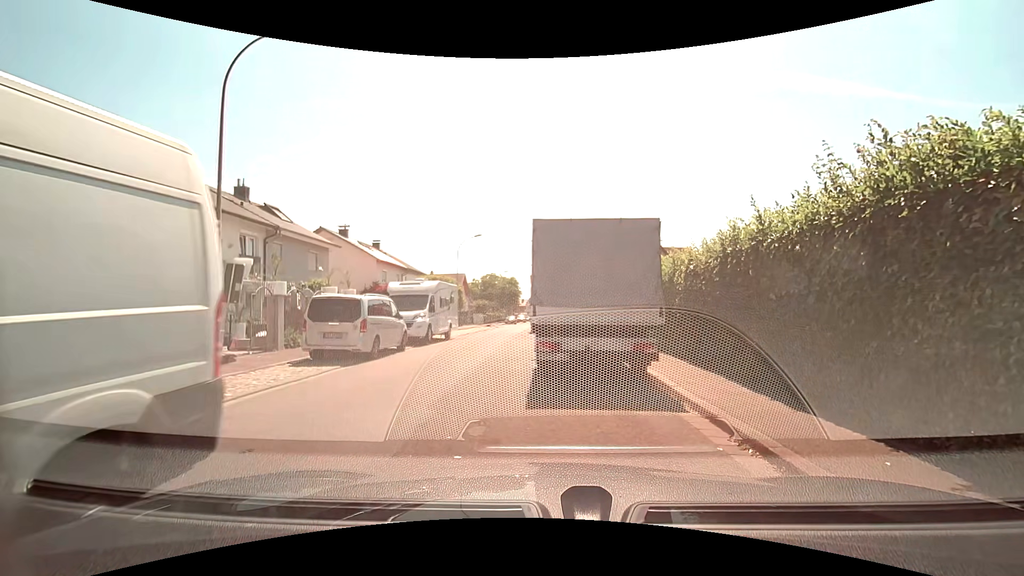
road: residential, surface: asphalt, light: Day
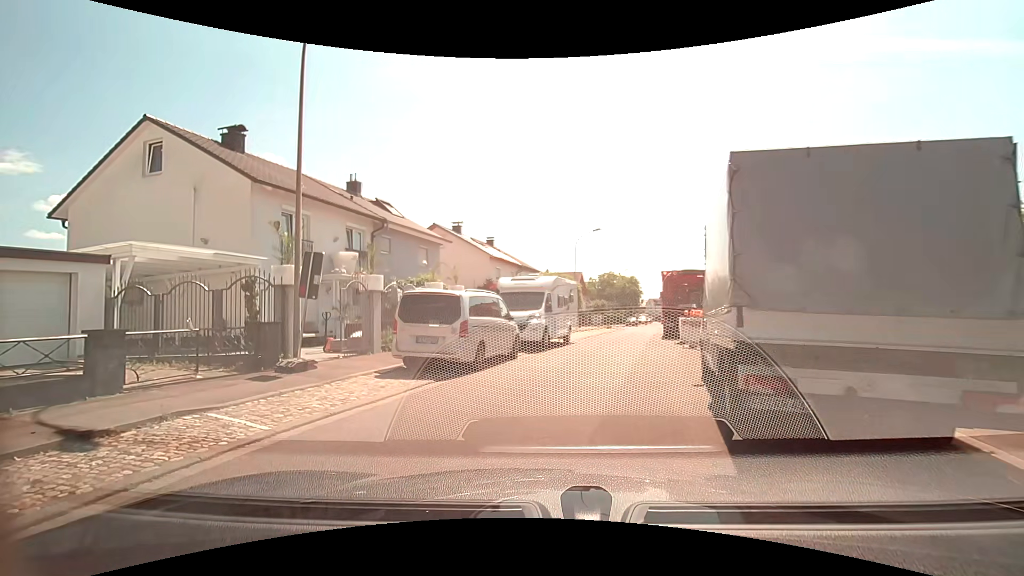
(-0.5, +3.4) m; -15°
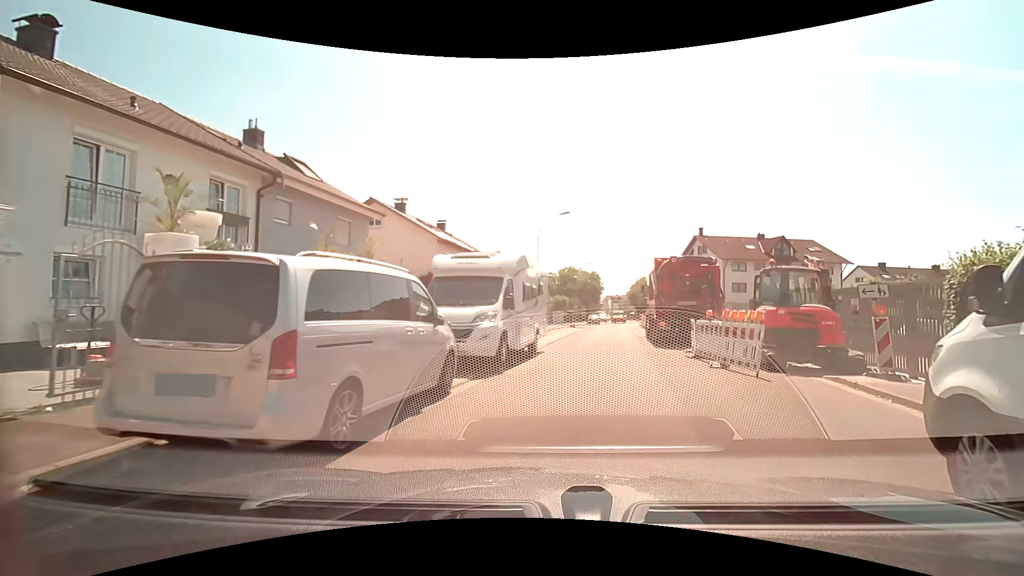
(-0.1, +7.0) m; +7°
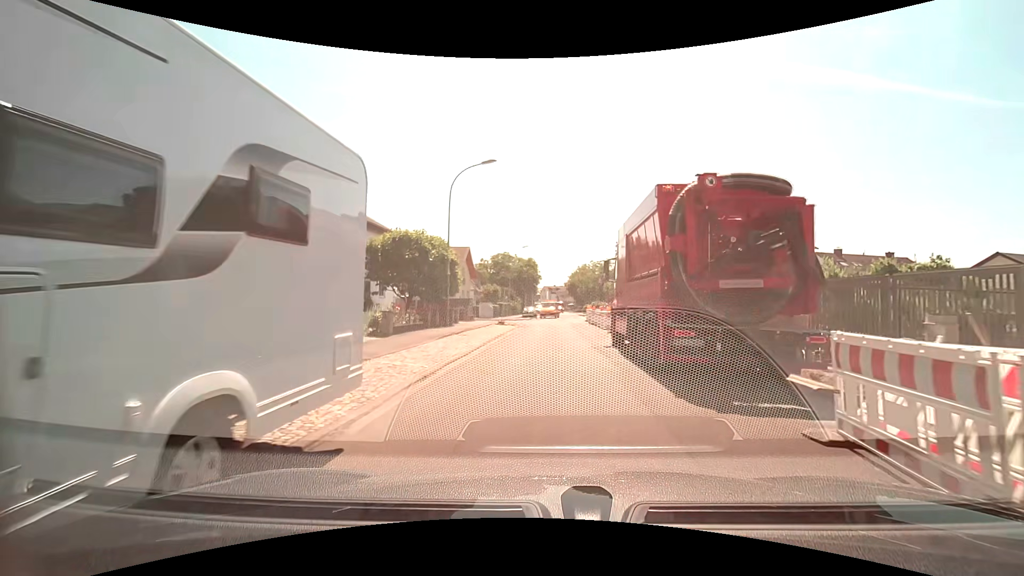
(+0.8, +12.3) m; +6°
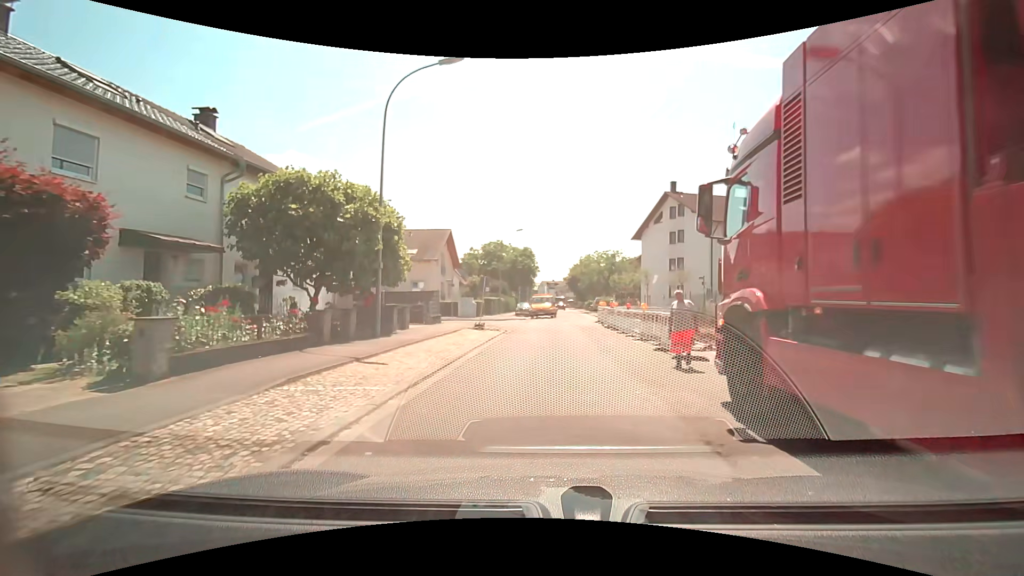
(-0.1, +11.1) m; +1°
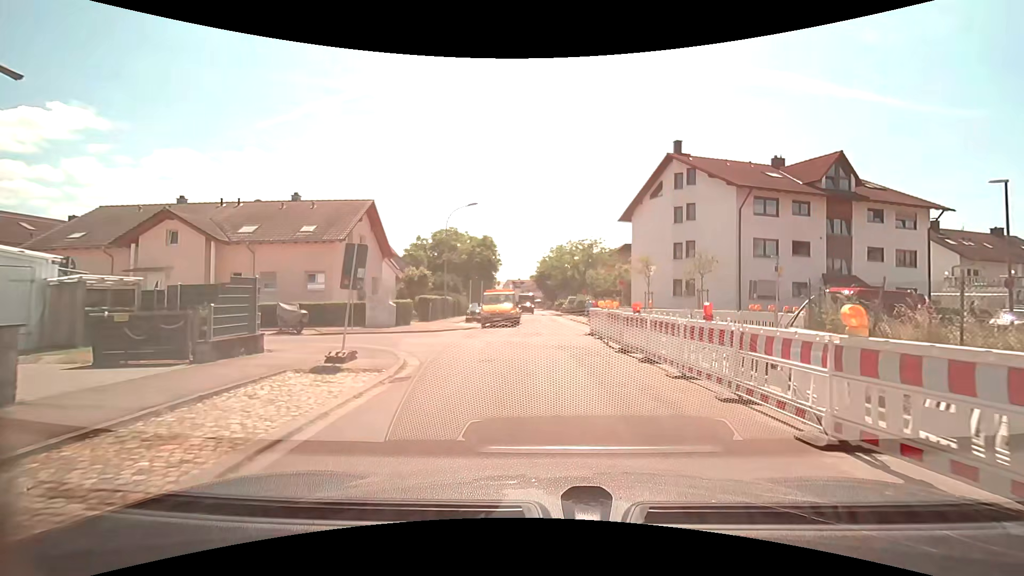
(-0.2, +13.8) m; +2°
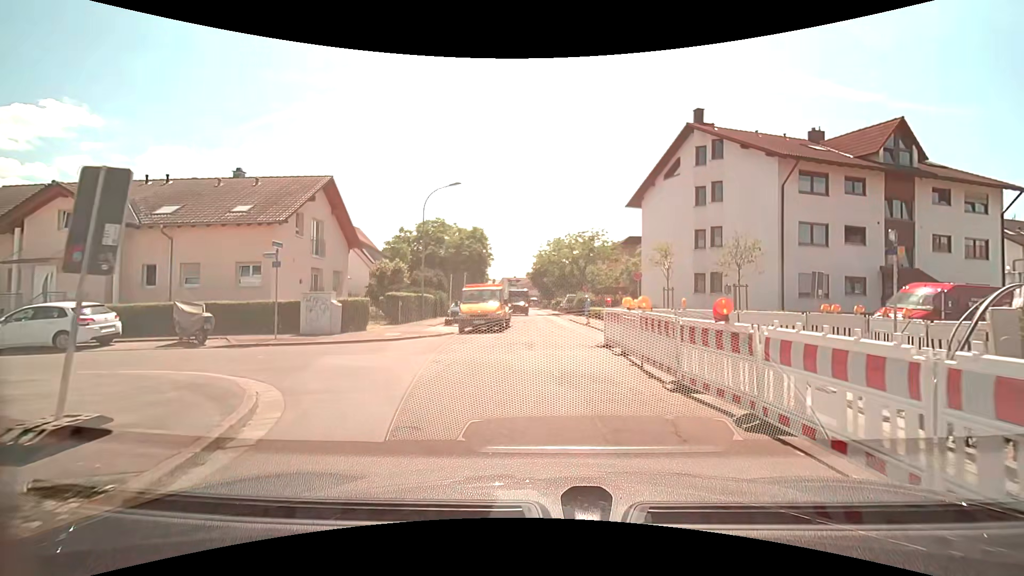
(0.0, +6.1) m; 0°
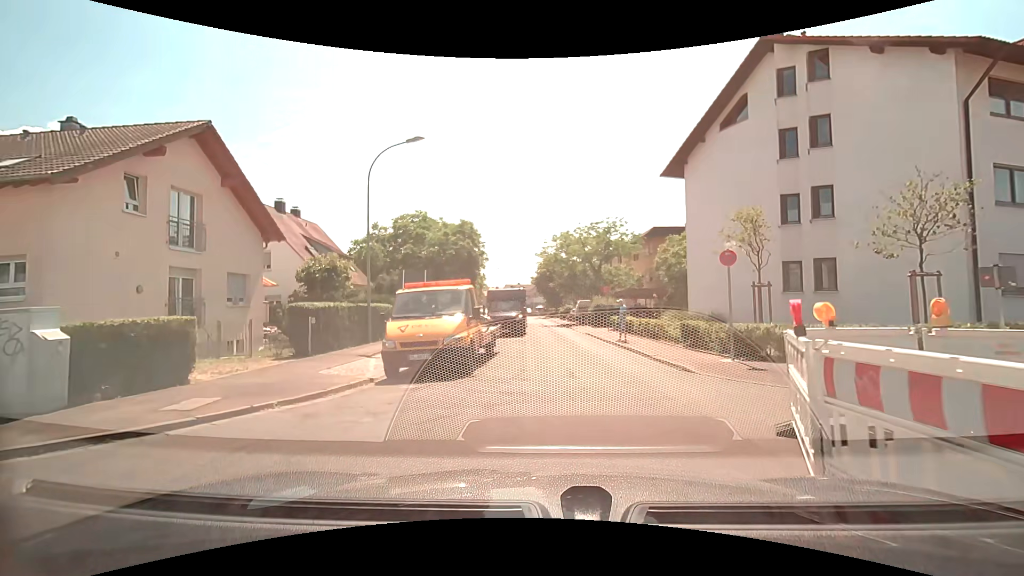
(0.0, +10.8) m; 0°
(0, +10) (+1, +20) (+1, +30) (0, +40) (0, +50) (-1, +60) (-1, +70) (-2, +80) (-2, +90) (-3, +100) m
